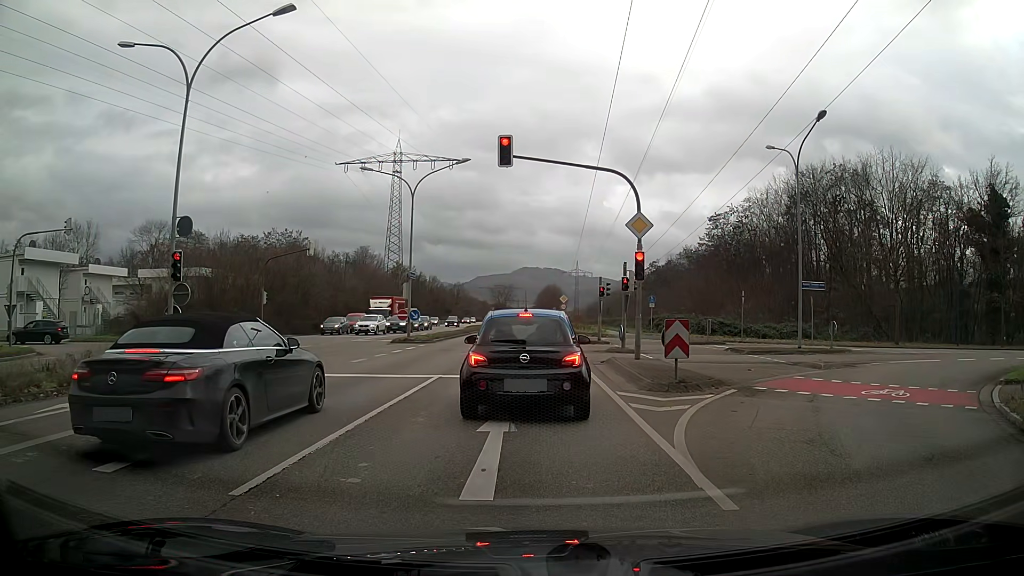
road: trunk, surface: asphalt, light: Day
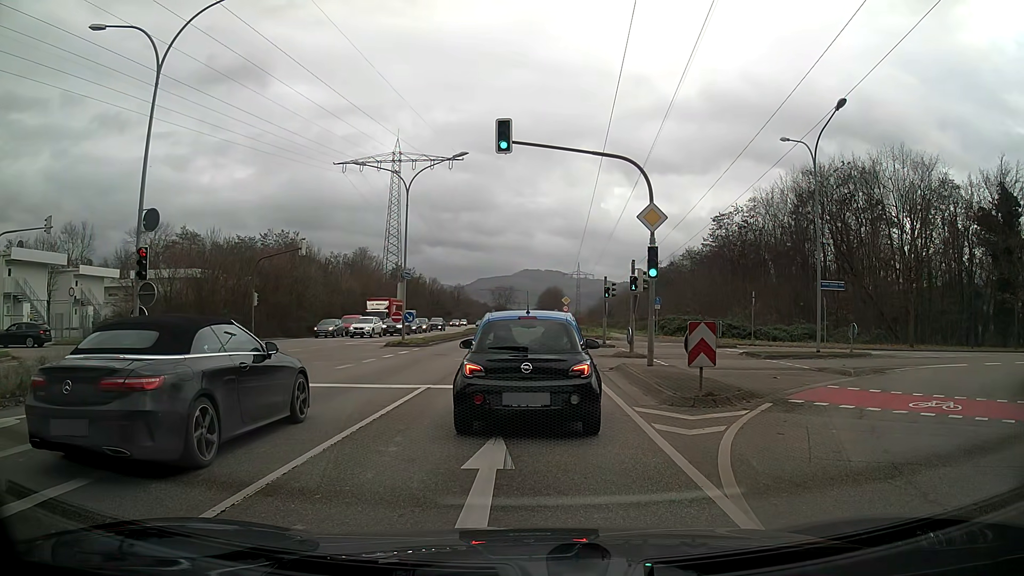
(0.0, +1.8) m; 0°
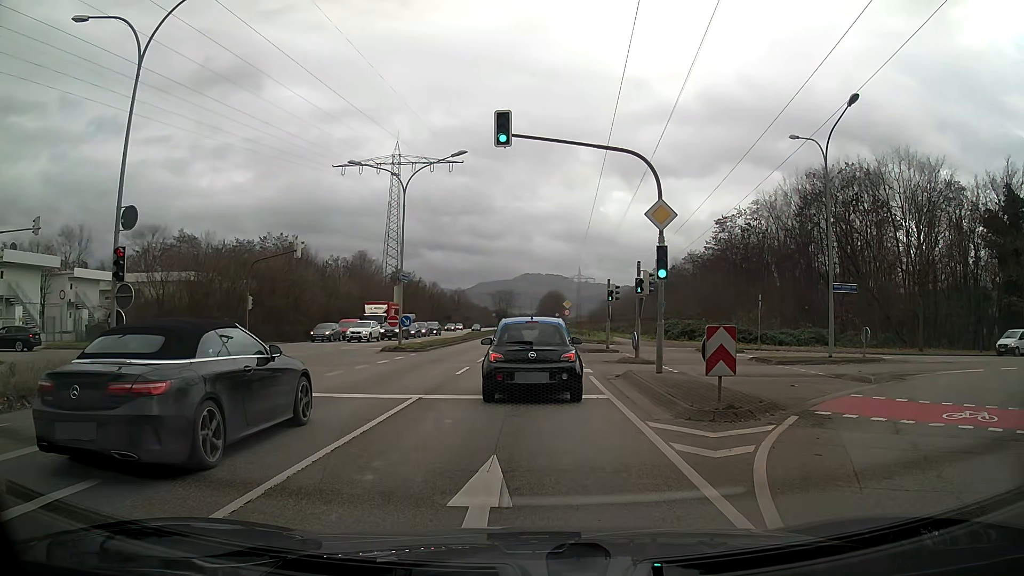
(0.0, +1.3) m; 0°
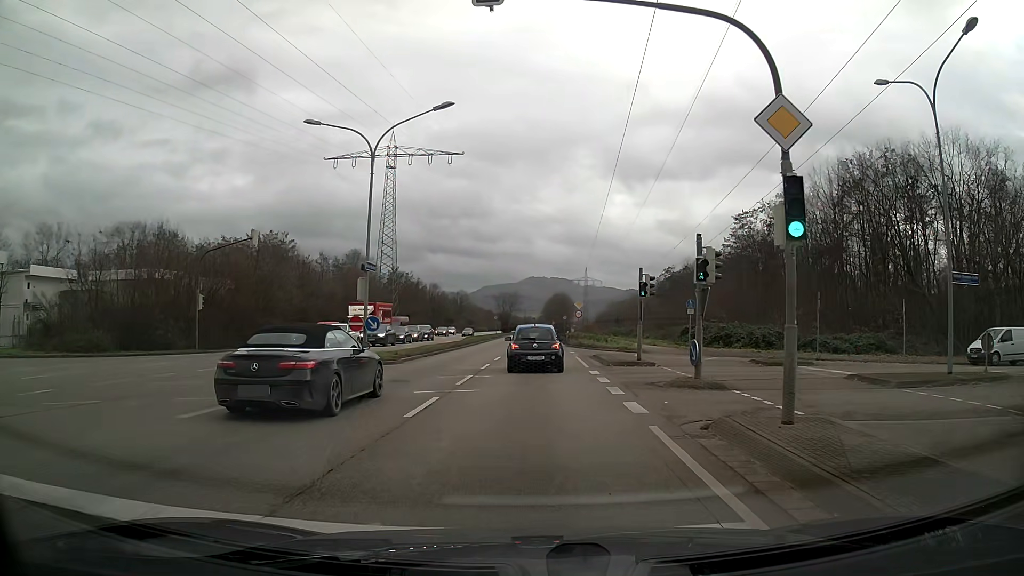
(0.0, +8.6) m; 0°
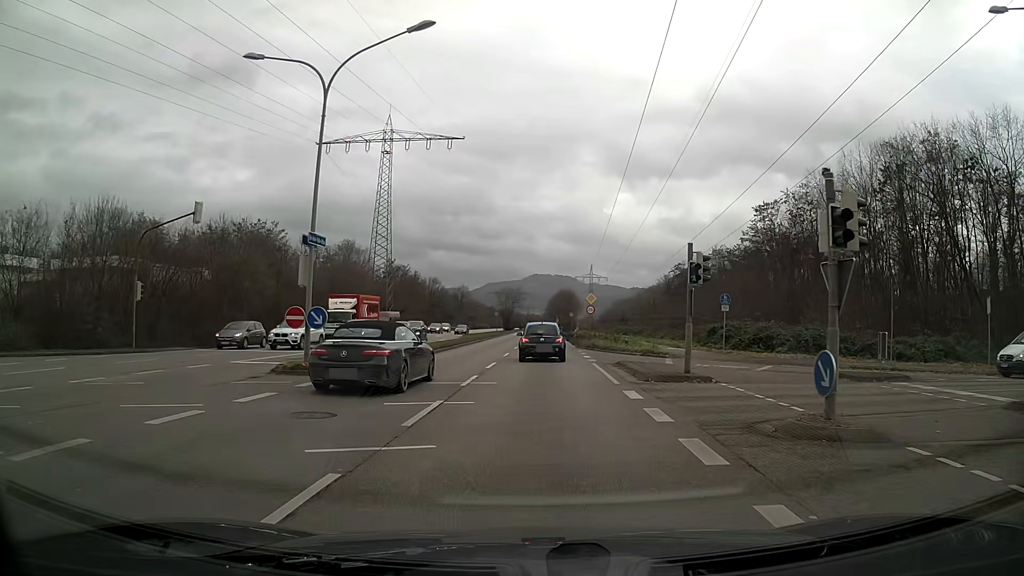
(0.0, +7.4) m; 0°
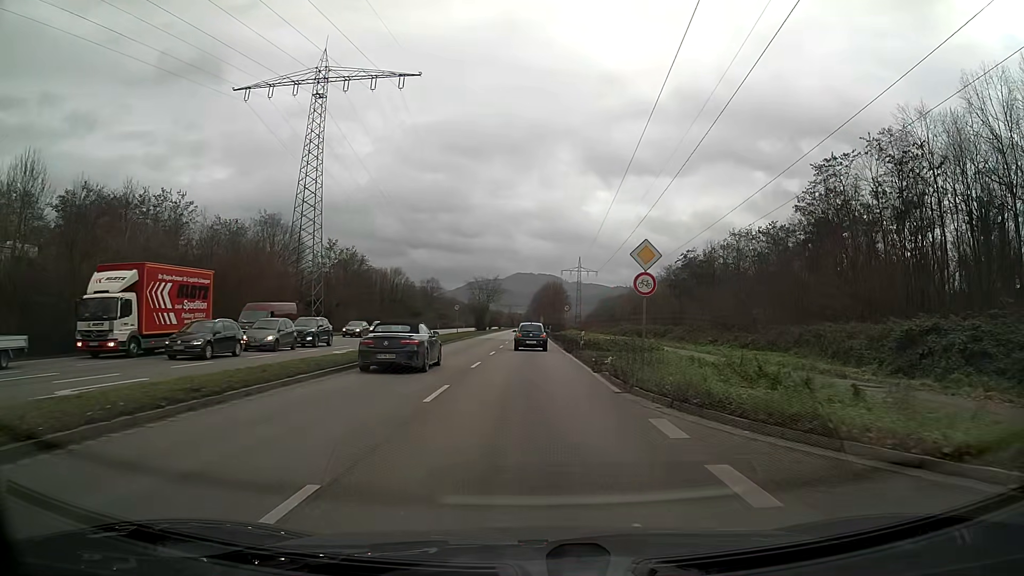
(+0.5, +27.2) m; +1°
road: primary
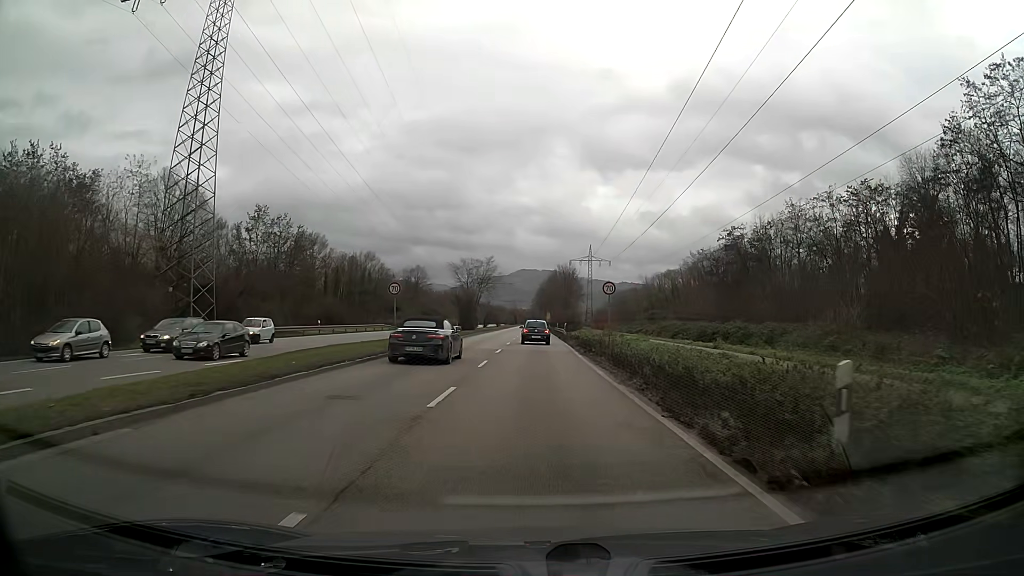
(-0.1, +28.3) m; 0°
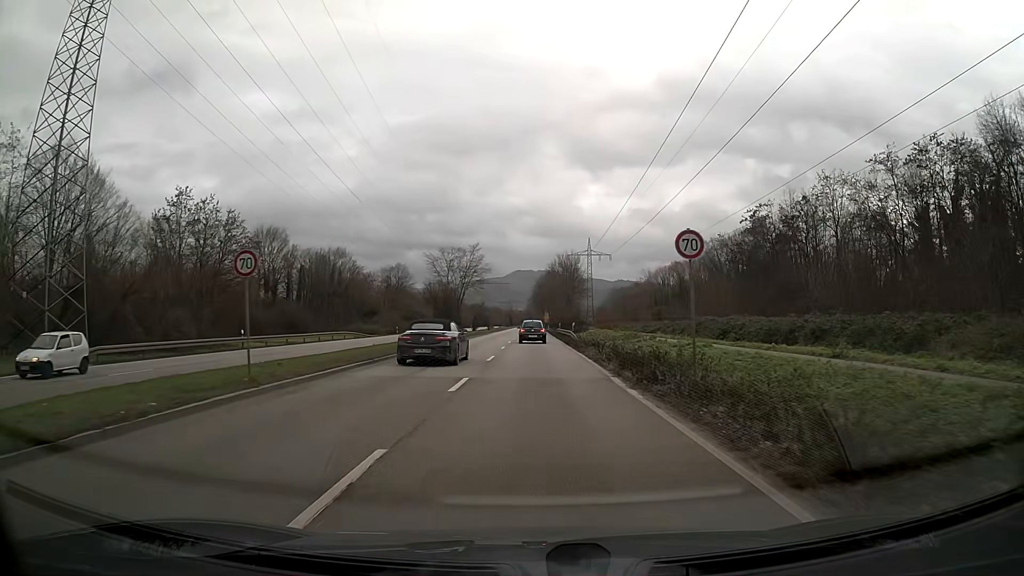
(0.0, +15.7) m; 0°
